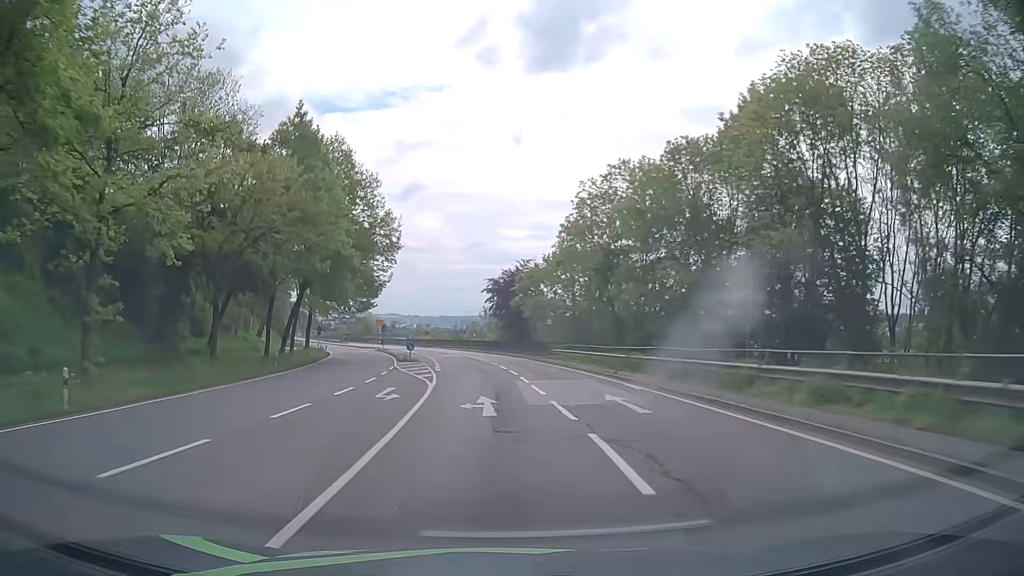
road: primary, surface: asphalt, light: Day
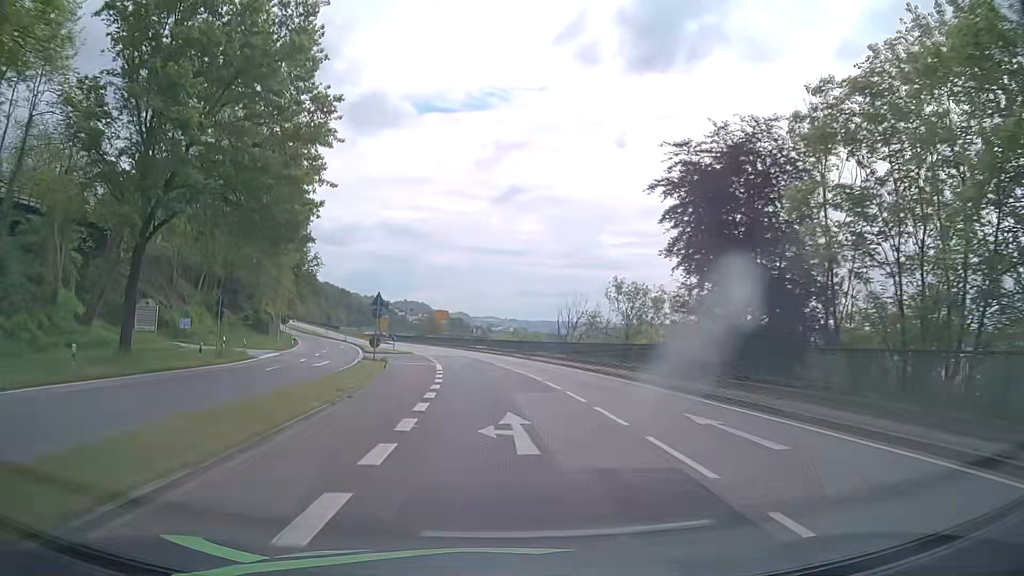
(-4.5, +54.0) m; -8°
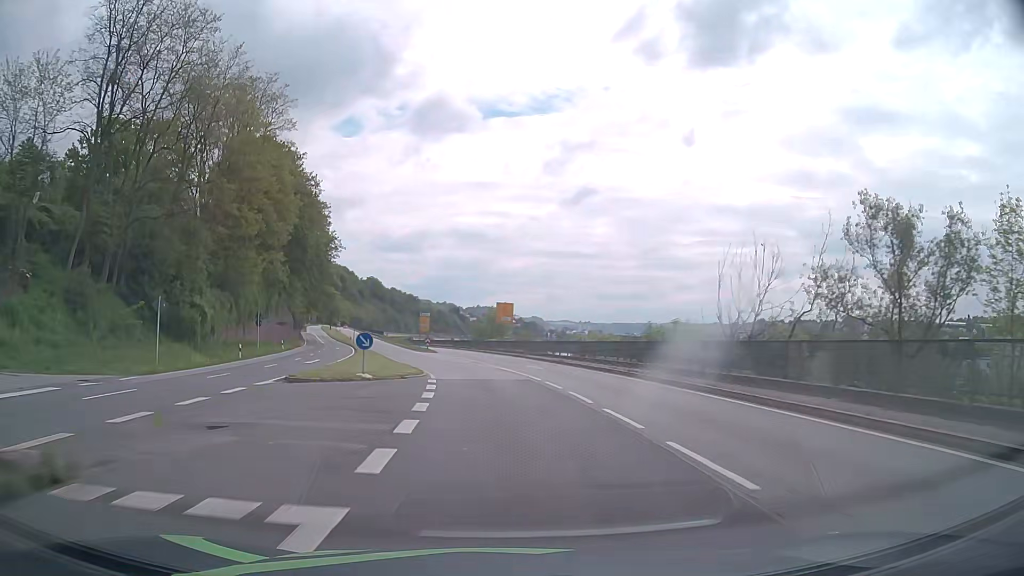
(-1.7, +31.9) m; -6°
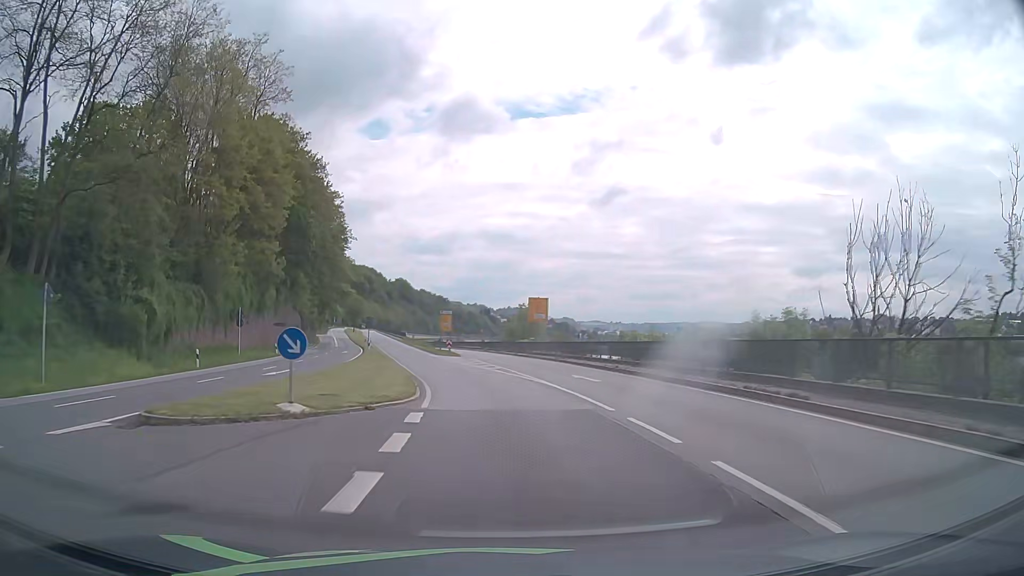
(-0.2, +10.5) m; -3°
